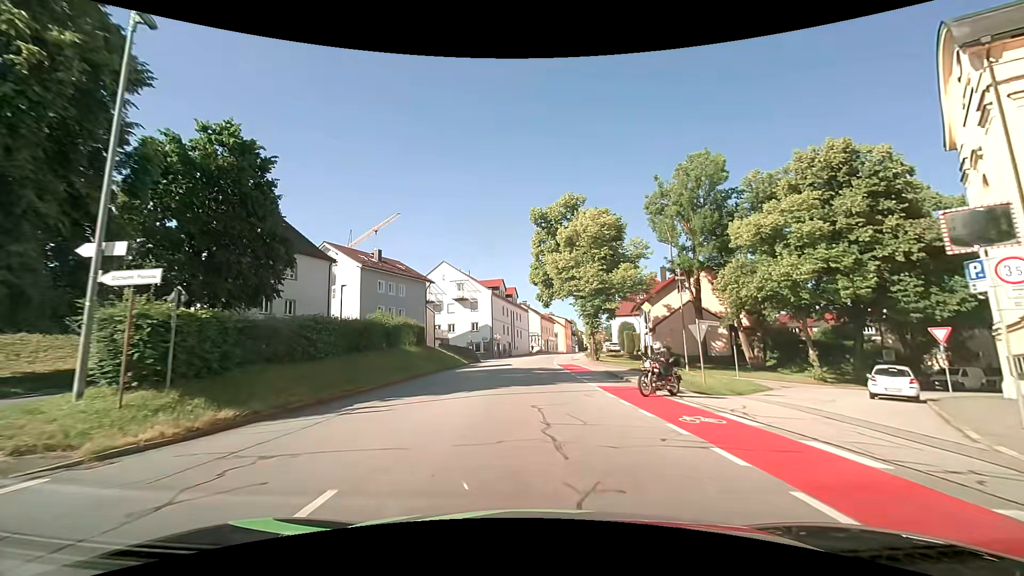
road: tertiary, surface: asphalt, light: Day
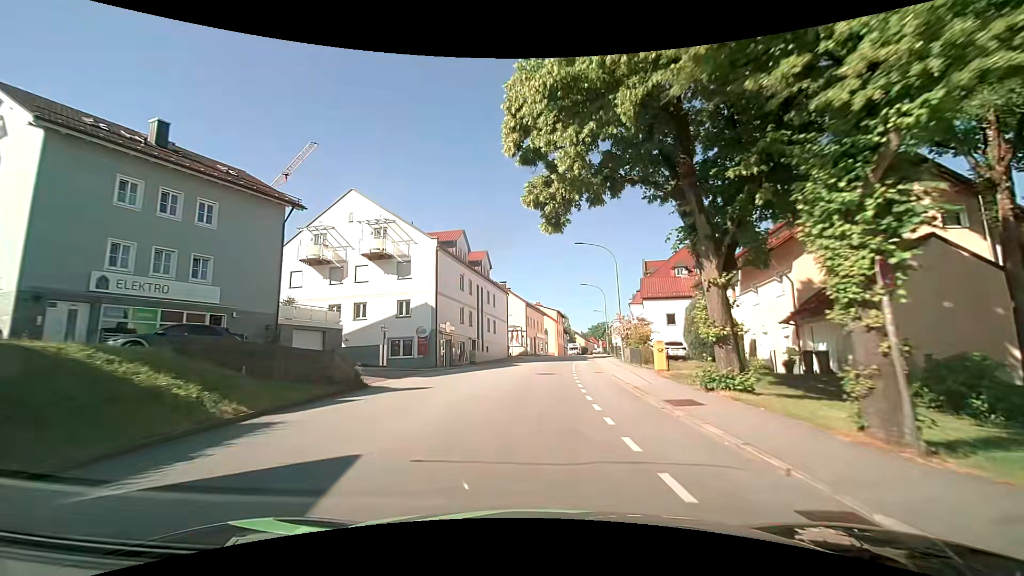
(+0.3, +33.5) m; +3°
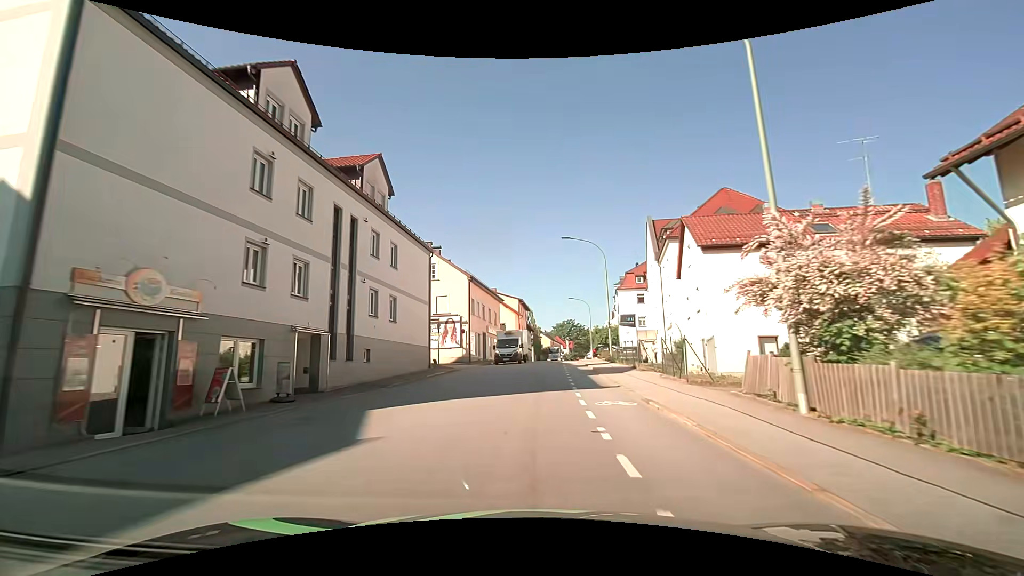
(+1.0, +27.5) m; +4°
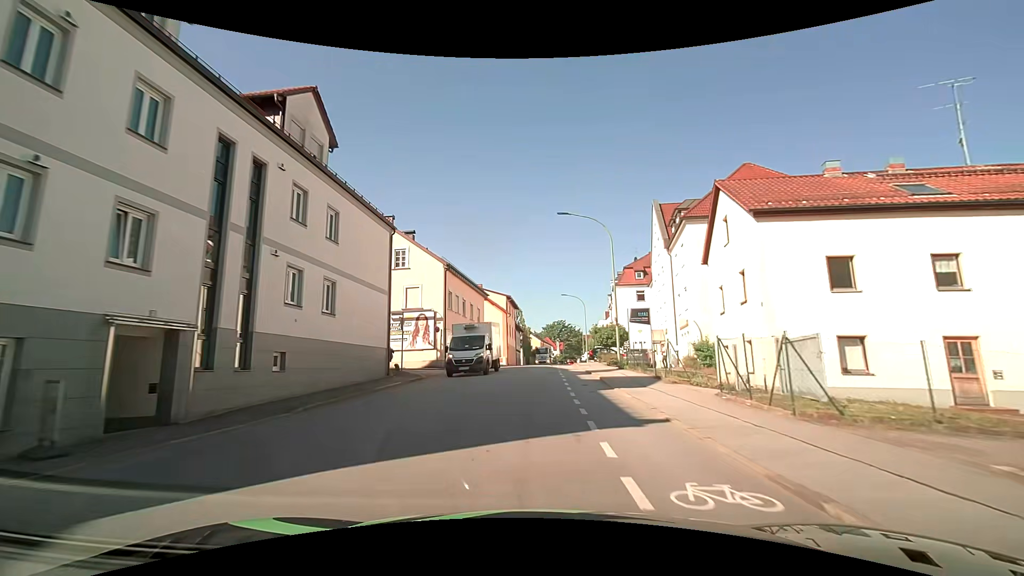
(+0.1, +7.0) m; +1°
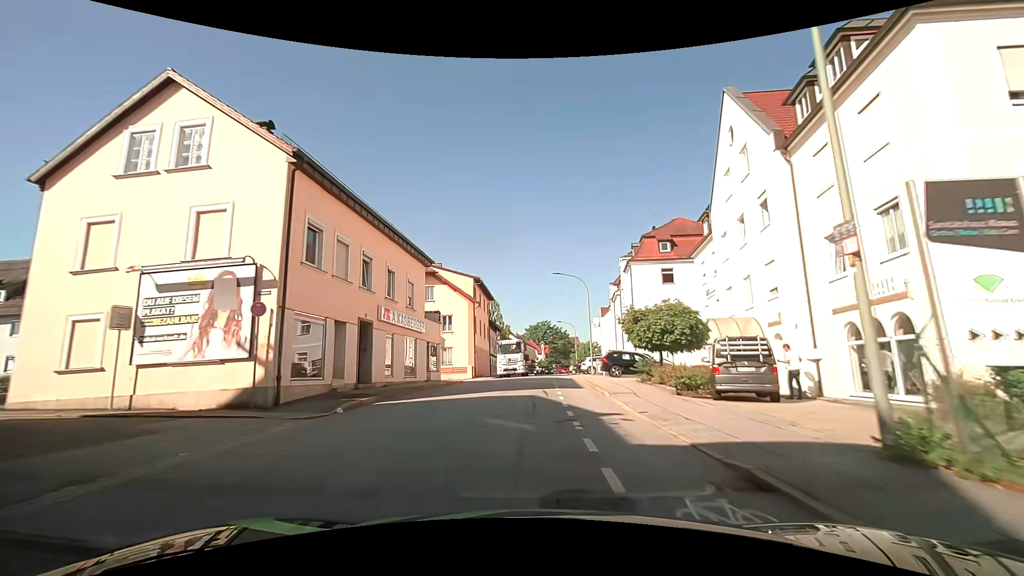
(+0.3, +21.0) m; +2°
